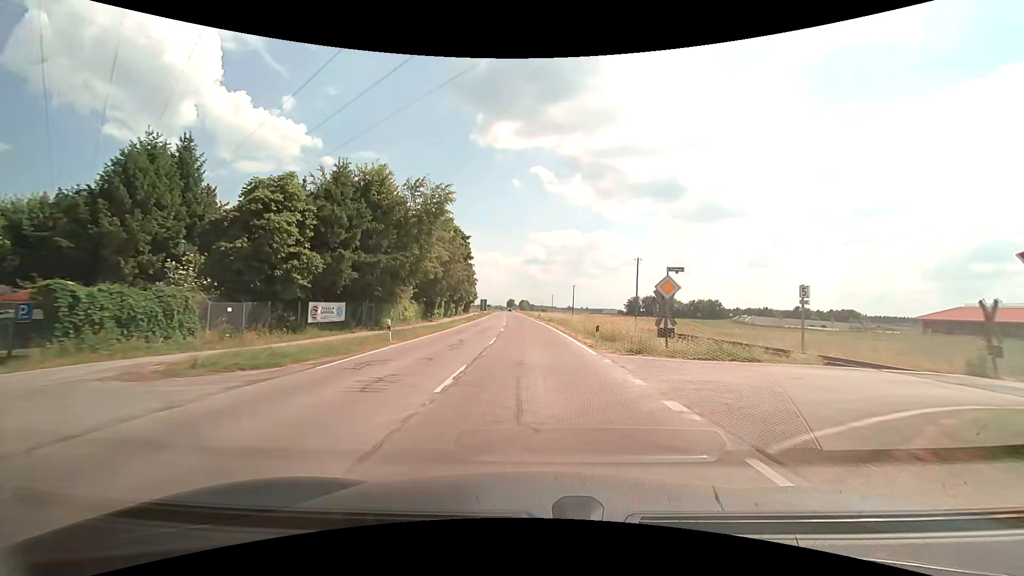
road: secondary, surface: asphalt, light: Day
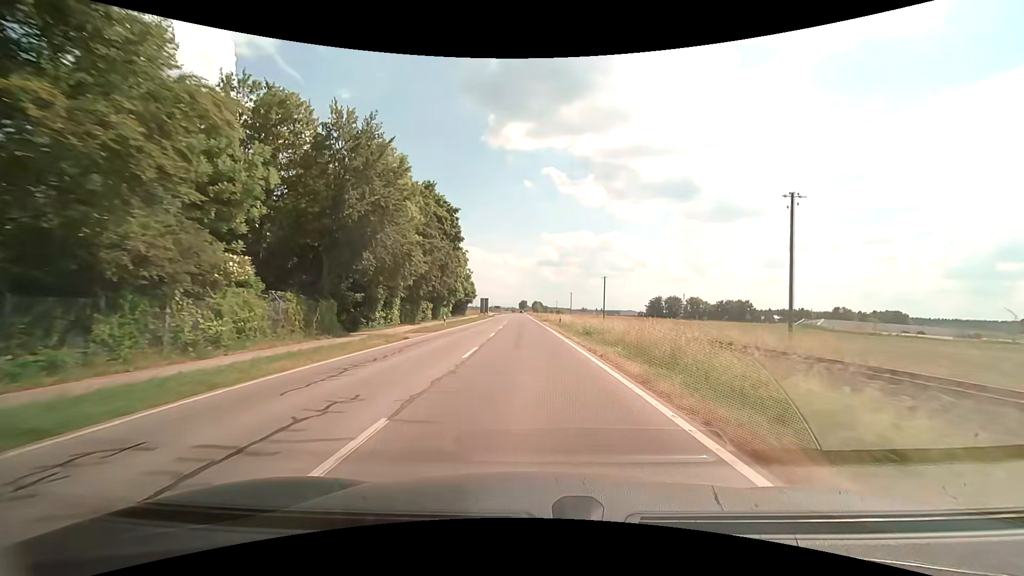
(-0.4, +30.1) m; -2°
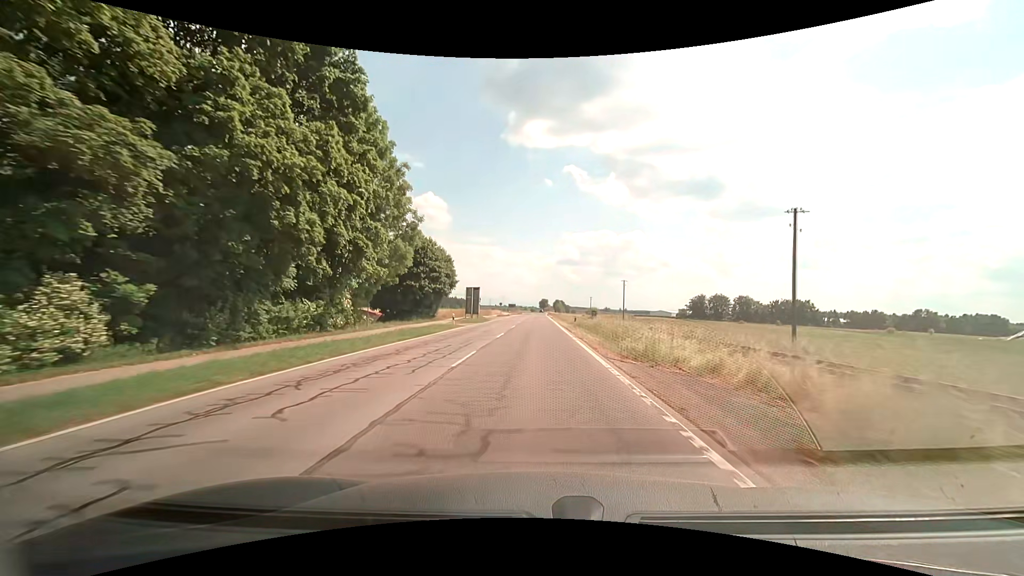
(-1.1, +50.1) m; -2°
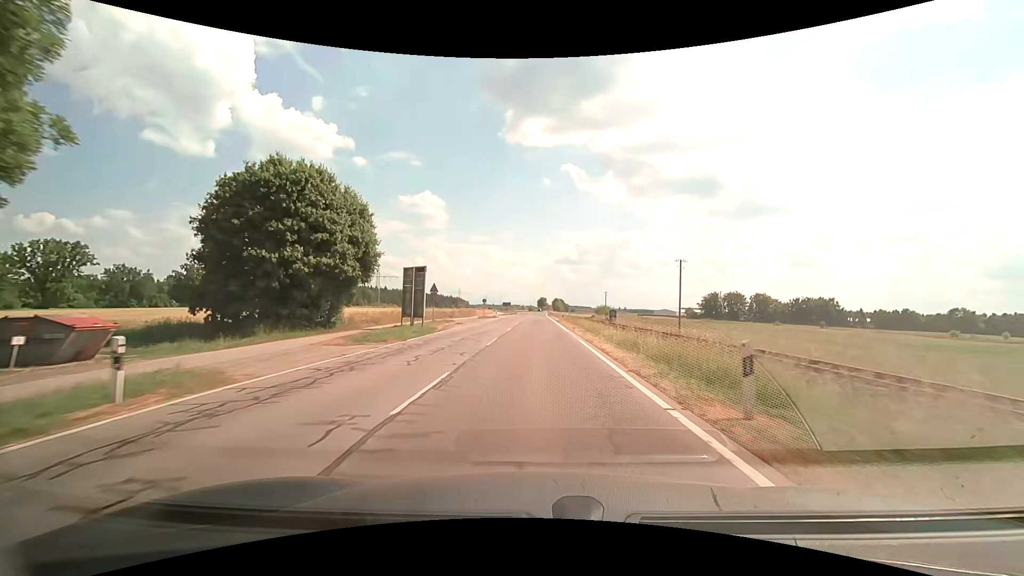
(+0.1, +29.4) m; 0°
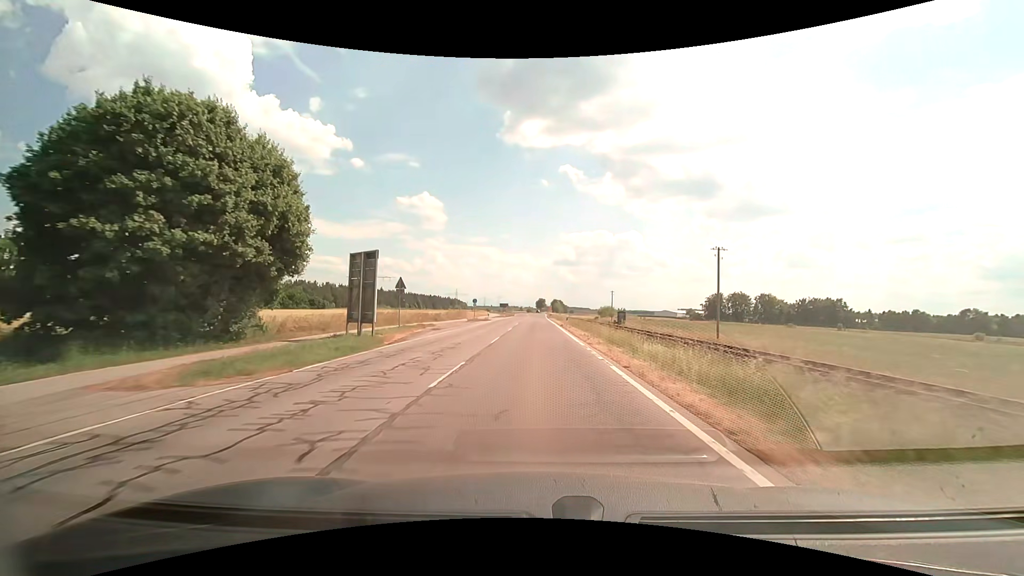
(0.0, +9.6) m; 0°
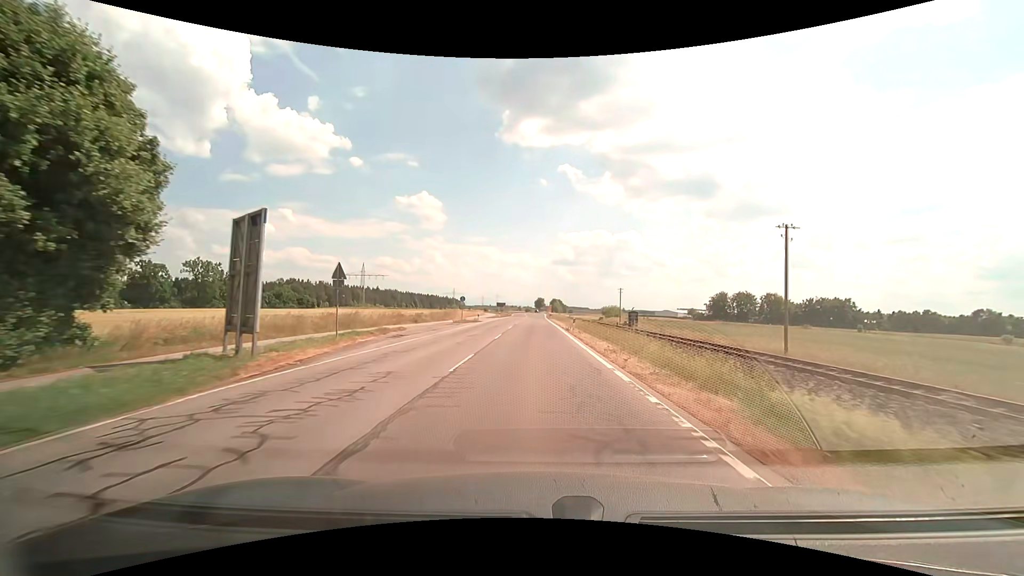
(0.0, +9.5) m; 0°
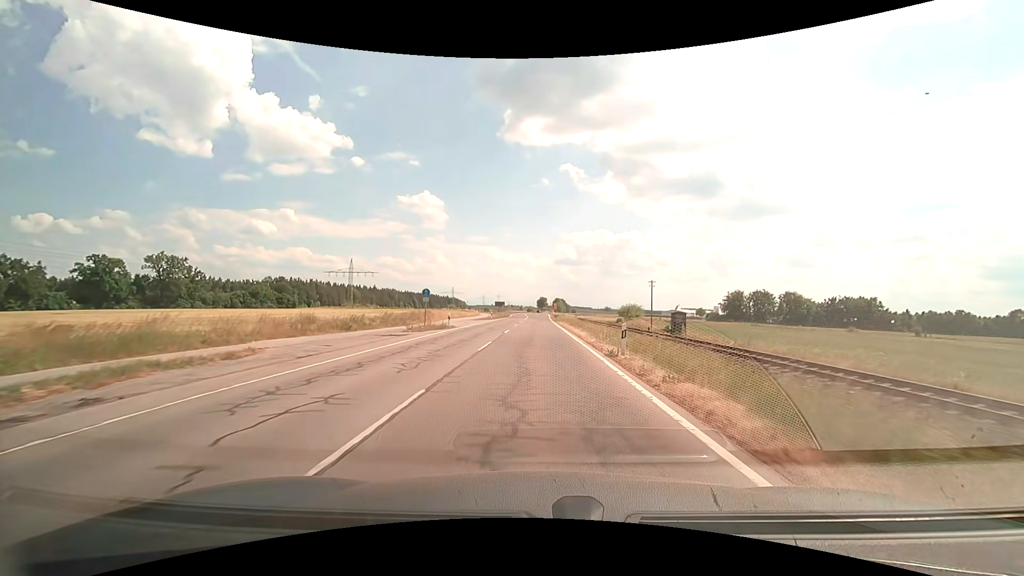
(0.0, +18.9) m; 0°
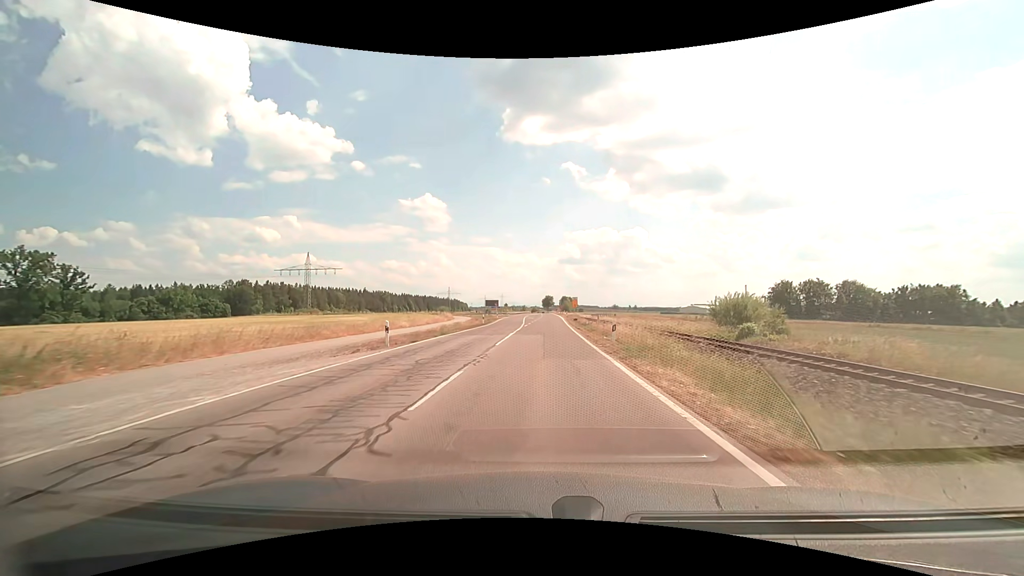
(0.0, +46.6) m; -1°
(0, +10) (0, +20) (0, +30) (0, +40) (0, +50) (-1, +60) (-1, +70) (-1, +80) (-1, +90) (-1, +100) m
